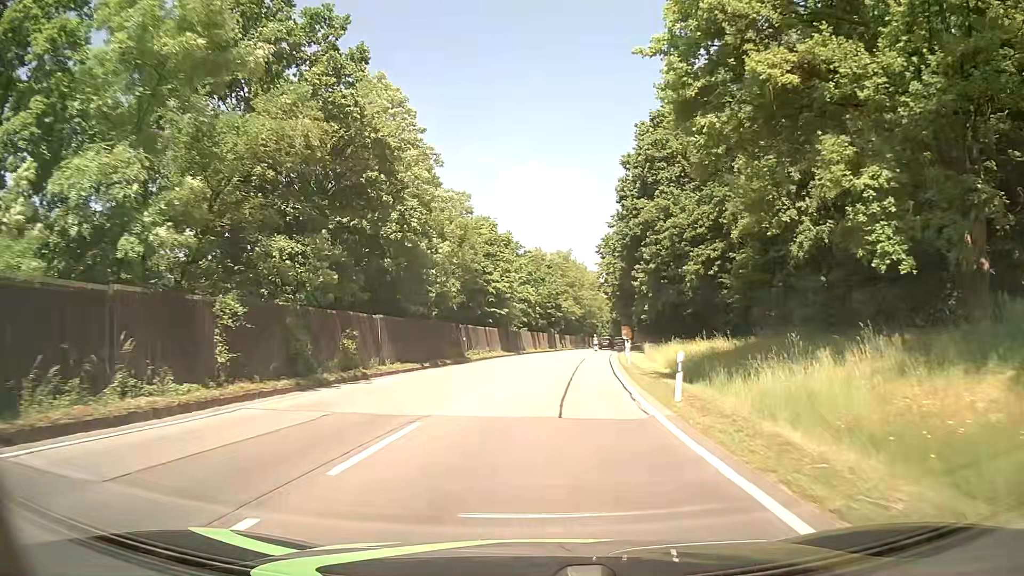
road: primary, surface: asphalt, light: Day
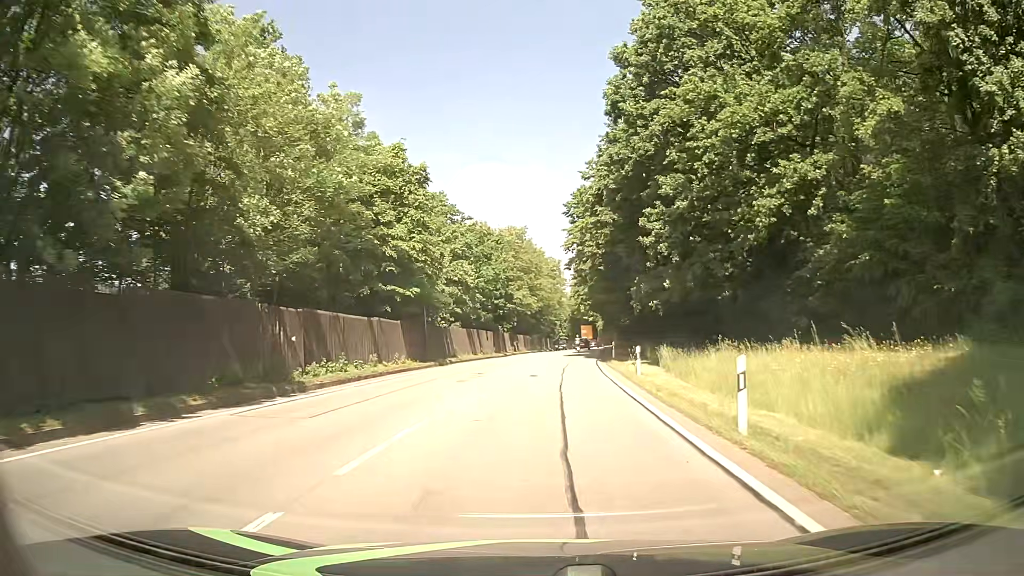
(+0.8, +22.9) m; +4°
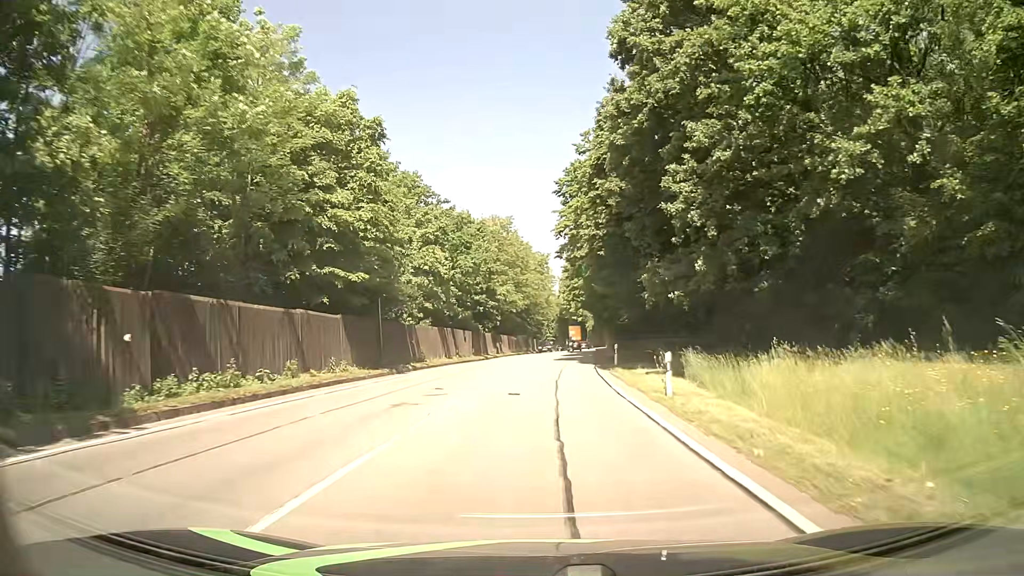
(+0.1, +7.6) m; +1°
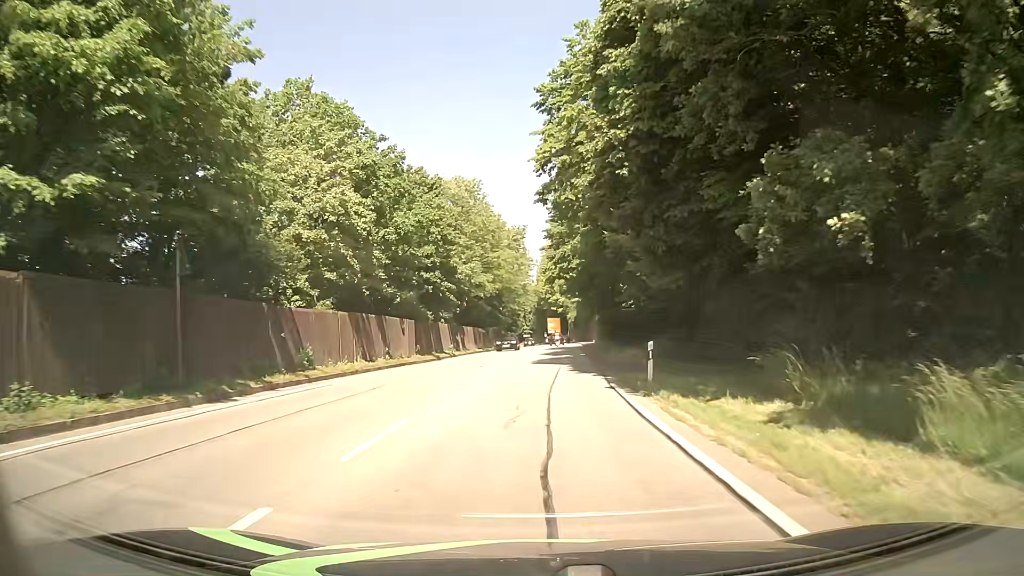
(+0.3, +15.3) m; +2°
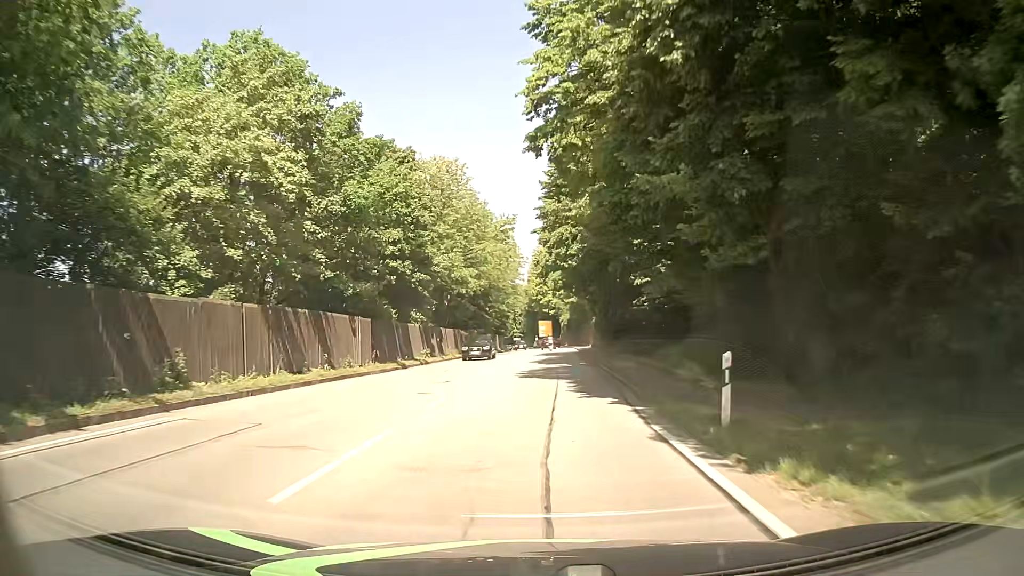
(0.0, +7.7) m; +1°
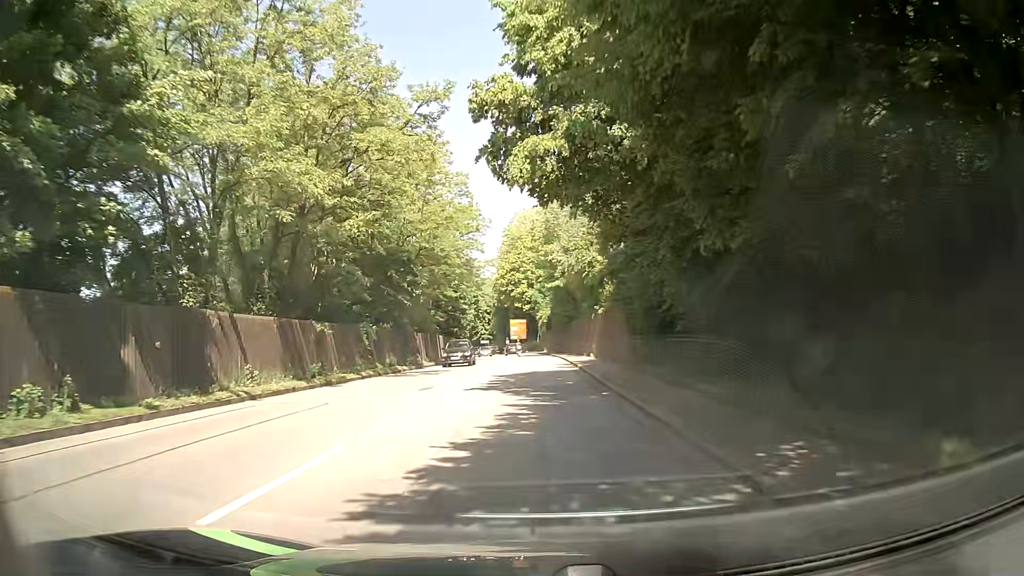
(+0.5, +30.7) m; +1°
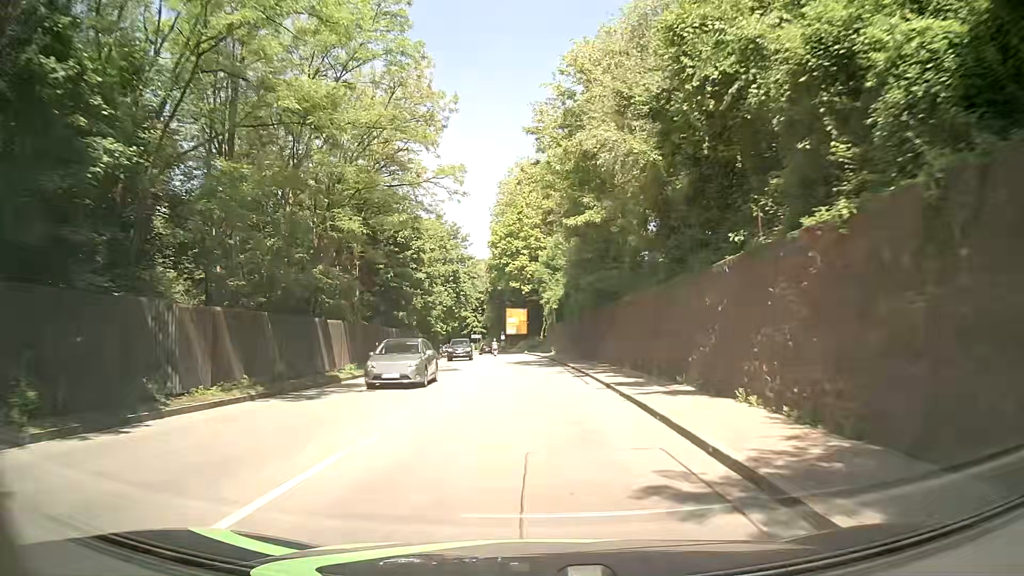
(+0.3, +30.6) m; +2°
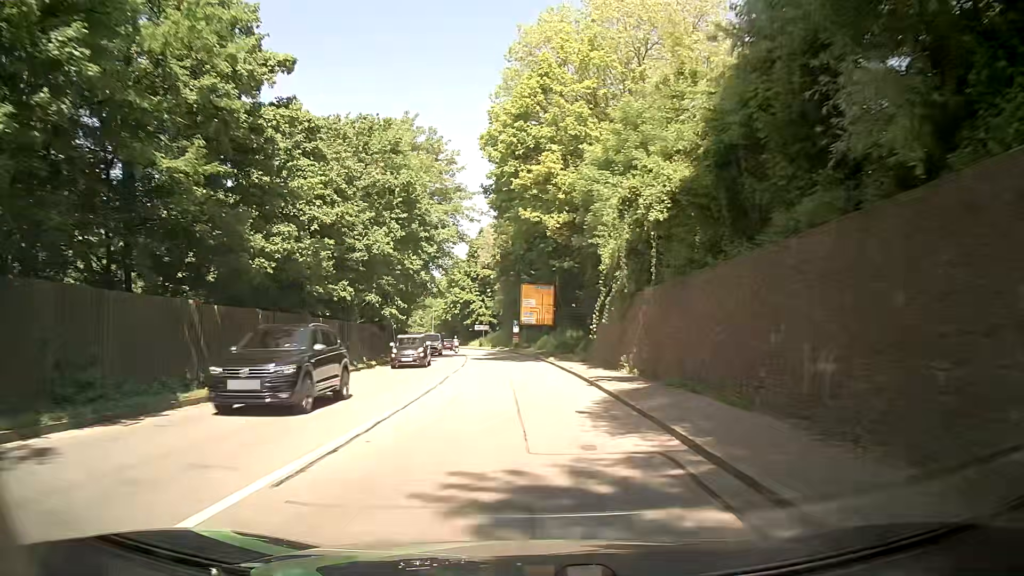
(-1.4, +38.3) m; -4°
(0, +10) (0, +20) (-1, +30) (-1, +40) (-2, +50) (-3, +60) (-4, +70) (-6, +80) (-9, +89) (-11, +99) m
